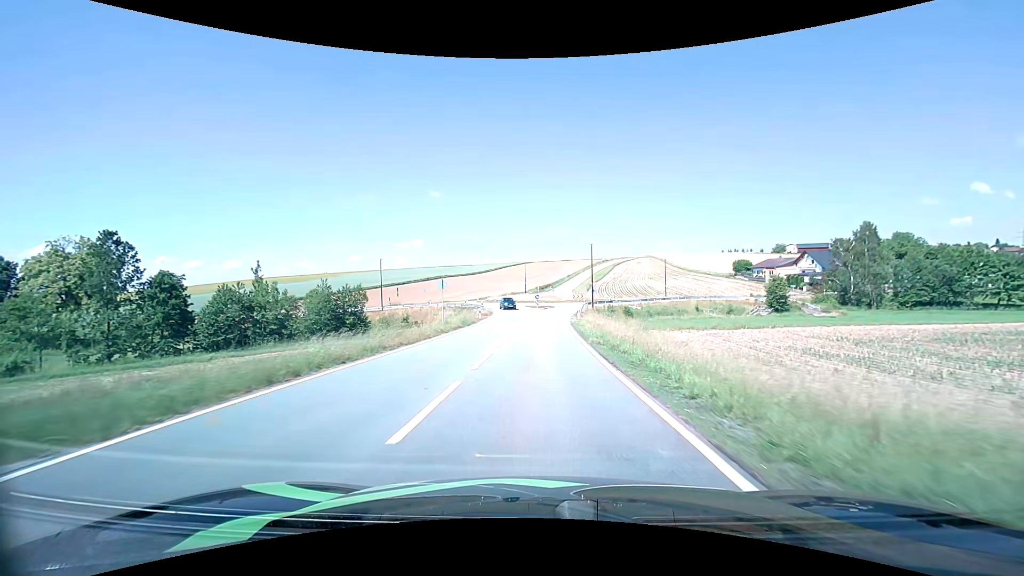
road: tertiary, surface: asphalt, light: Day
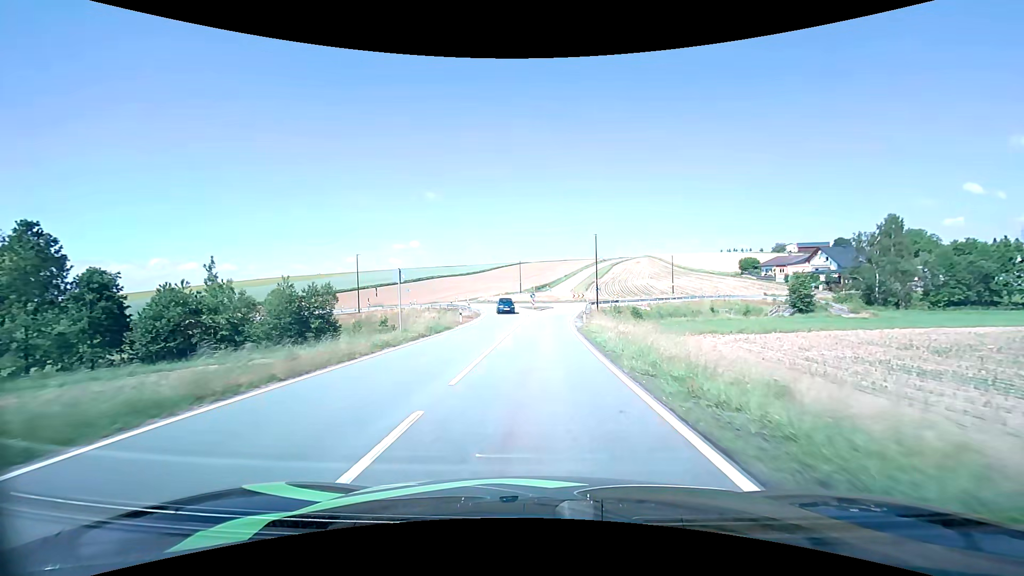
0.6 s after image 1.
(0.0, +8.5) m; 0°
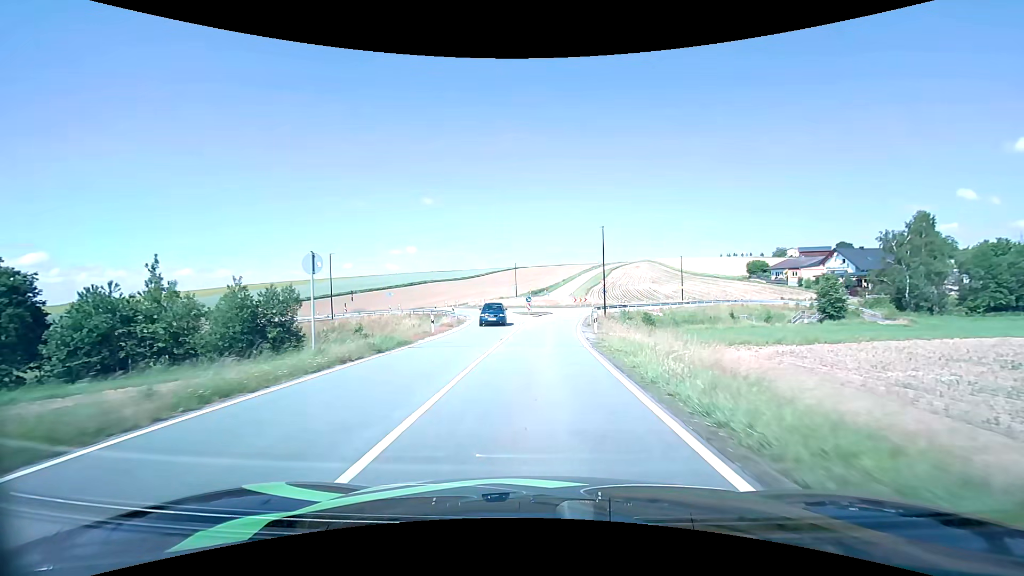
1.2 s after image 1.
(0.0, +8.1) m; 0°
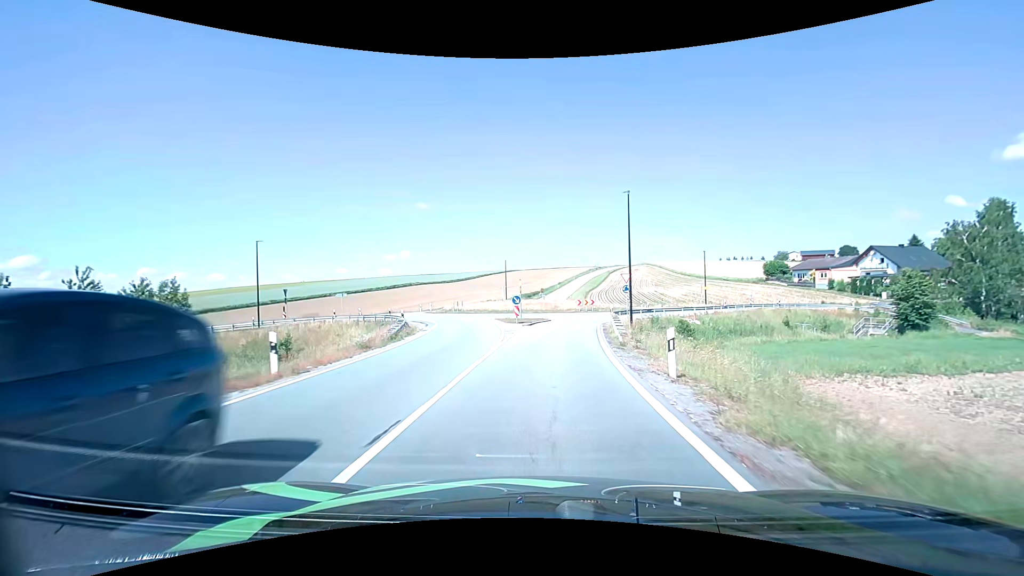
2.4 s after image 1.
(+0.1, +15.0) m; +1°
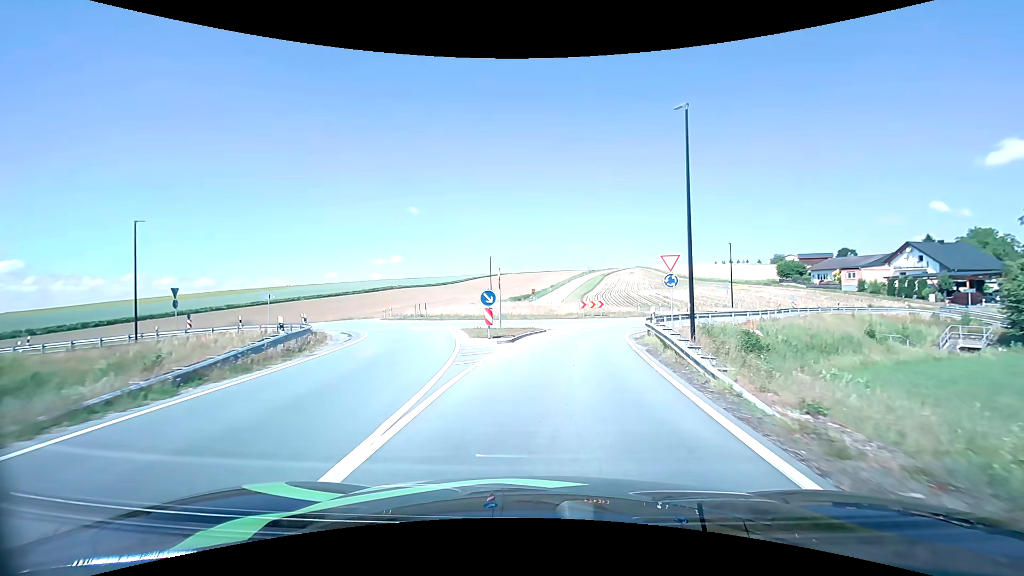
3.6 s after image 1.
(+0.1, +13.1) m; +1°
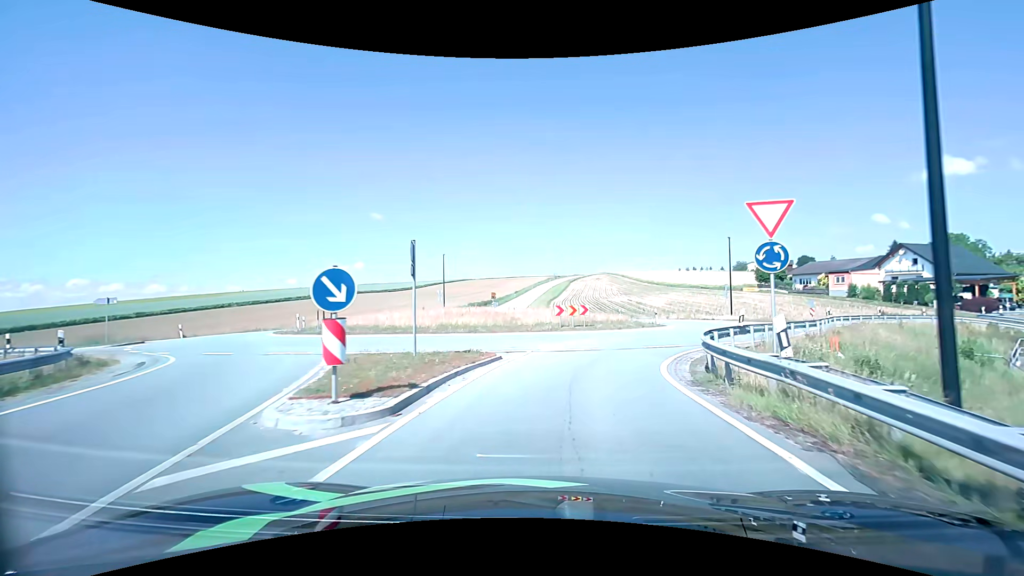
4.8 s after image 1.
(+0.3, +11.5) m; +4°
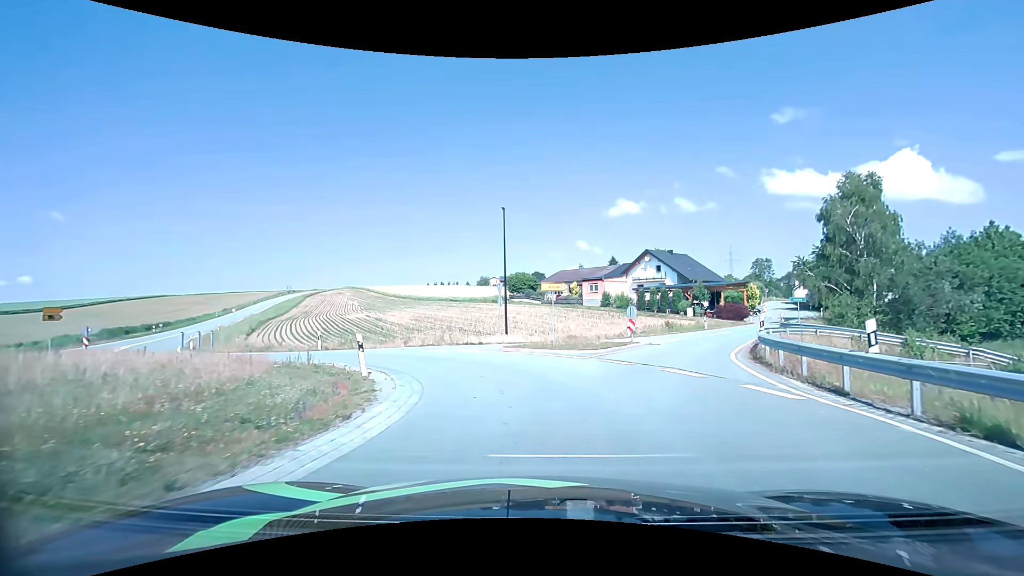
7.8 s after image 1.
(+5.4, +22.6) m; +28°
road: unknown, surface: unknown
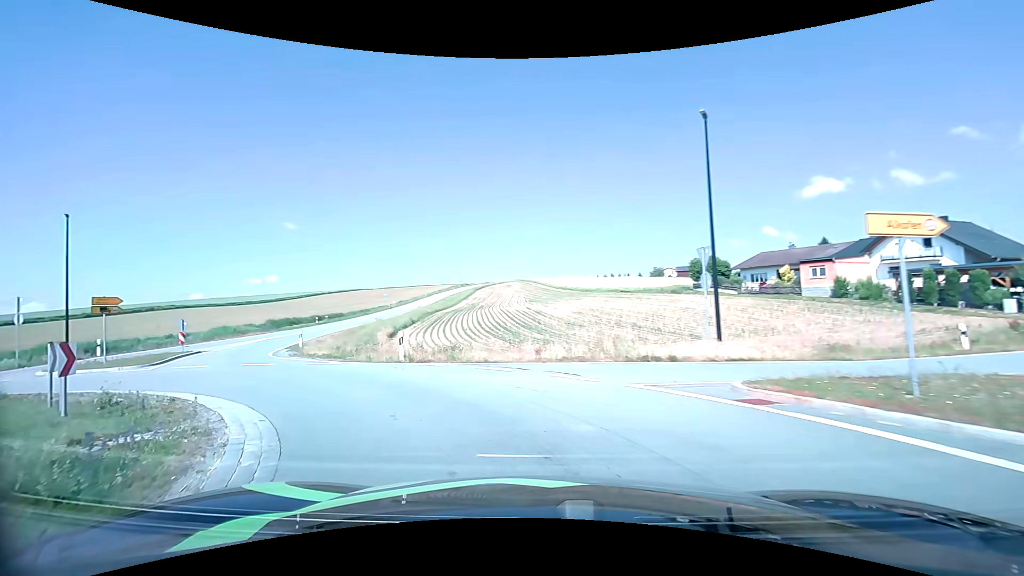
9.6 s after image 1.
(-1.3, +12.3) m; -19°
(-3, +10) (-9, +17) (-15, +25) (-19, +35) (-21, +44) (-23, +54) (-25, +64) (-26, +74) (-27, +84) (-28, +94) m
